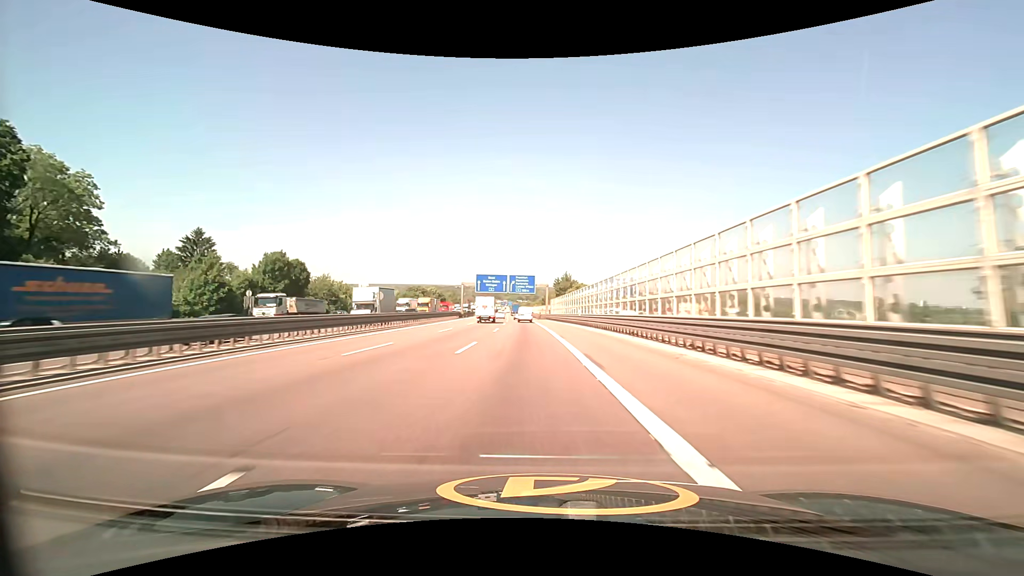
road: motorway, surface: asphalt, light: Day
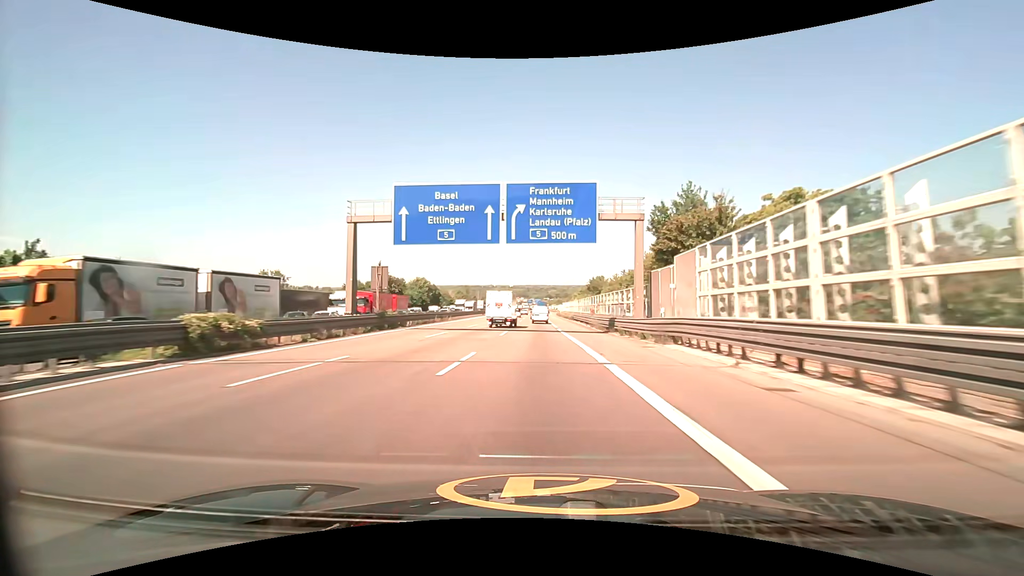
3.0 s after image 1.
(-3.2, +77.2) m; -4°
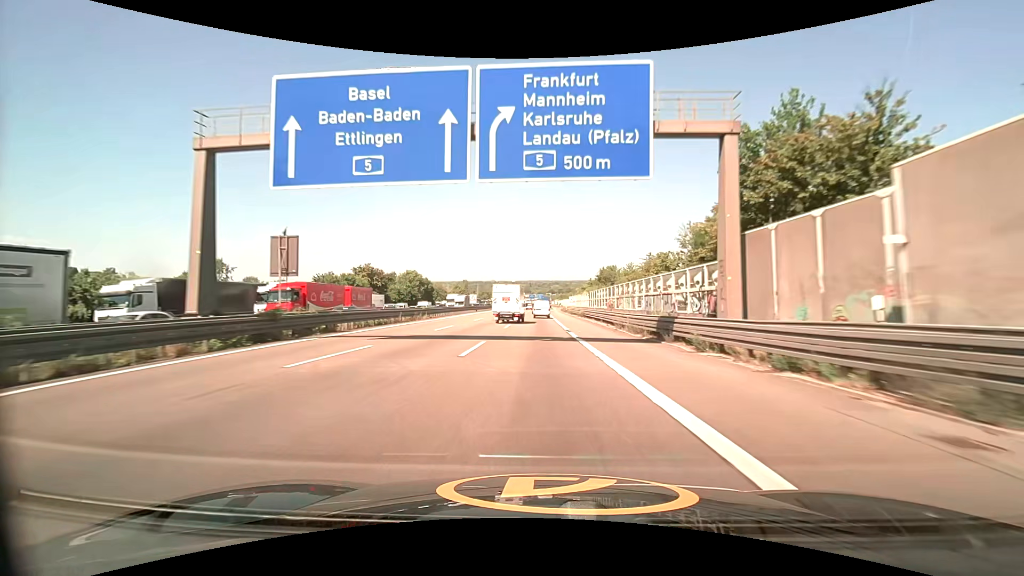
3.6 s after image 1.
(-0.1, +14.7) m; 0°
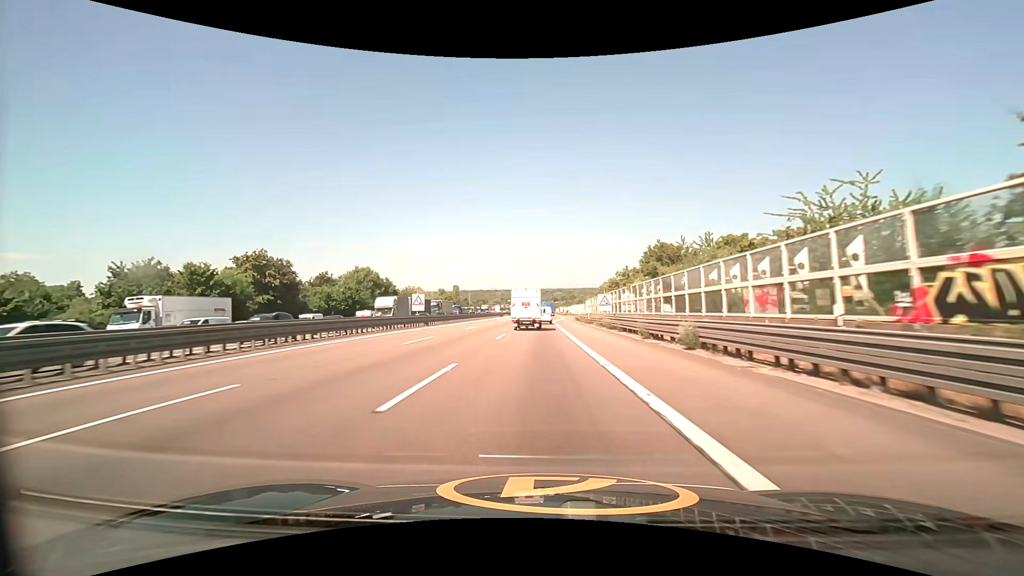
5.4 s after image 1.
(-0.1, +42.4) m; 0°
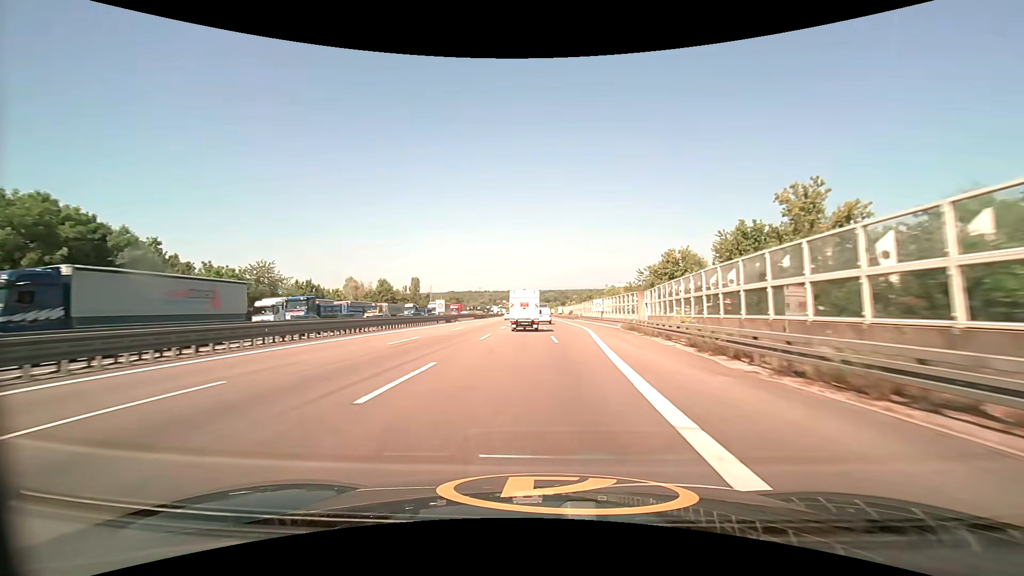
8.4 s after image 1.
(+0.3, +71.3) m; +1°
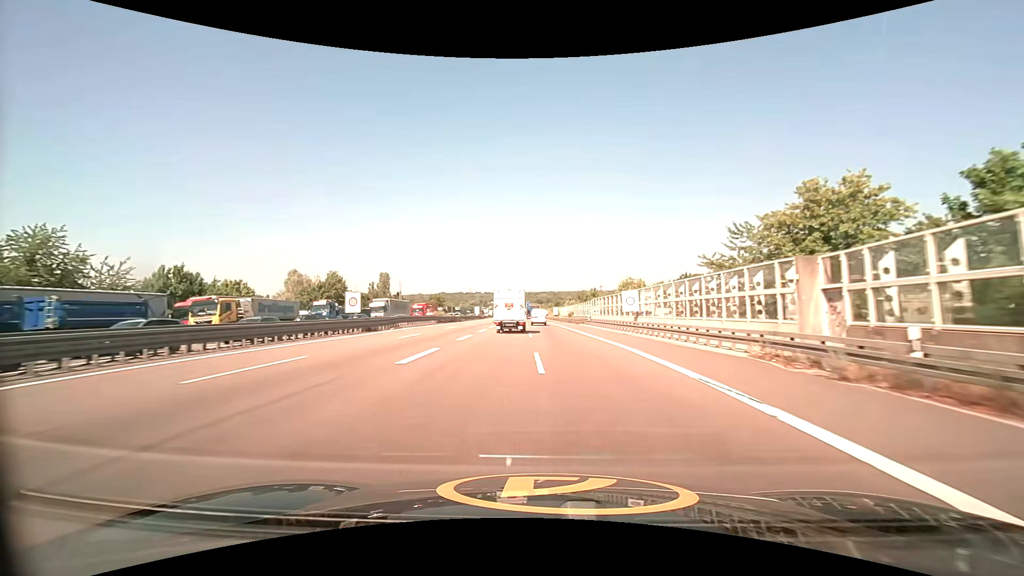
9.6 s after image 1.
(+0.1, +29.9) m; +1°
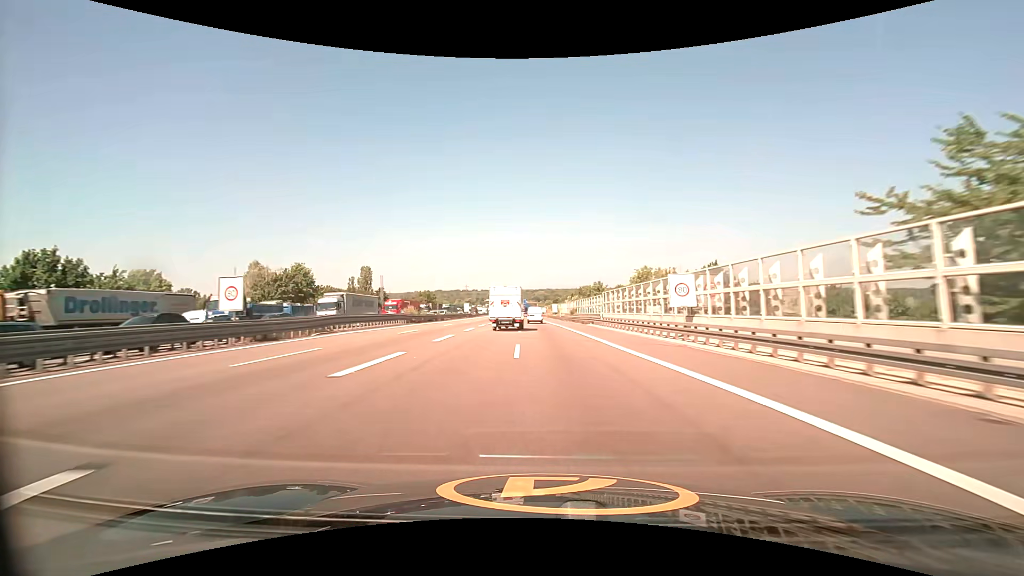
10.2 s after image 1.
(+0.1, +15.1) m; 0°
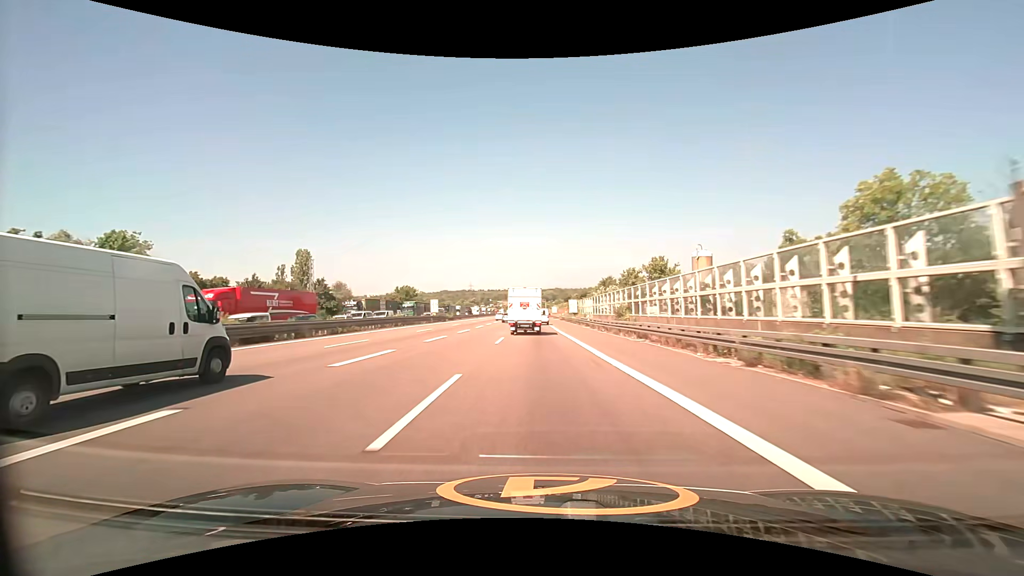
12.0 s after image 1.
(-0.1, +44.9) m; -1°
